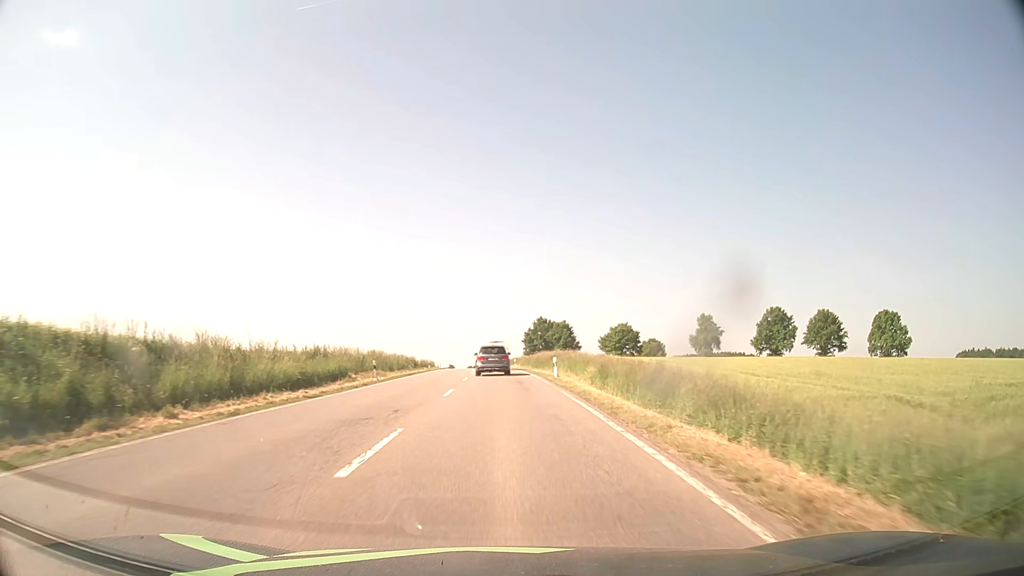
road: secondary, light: Day
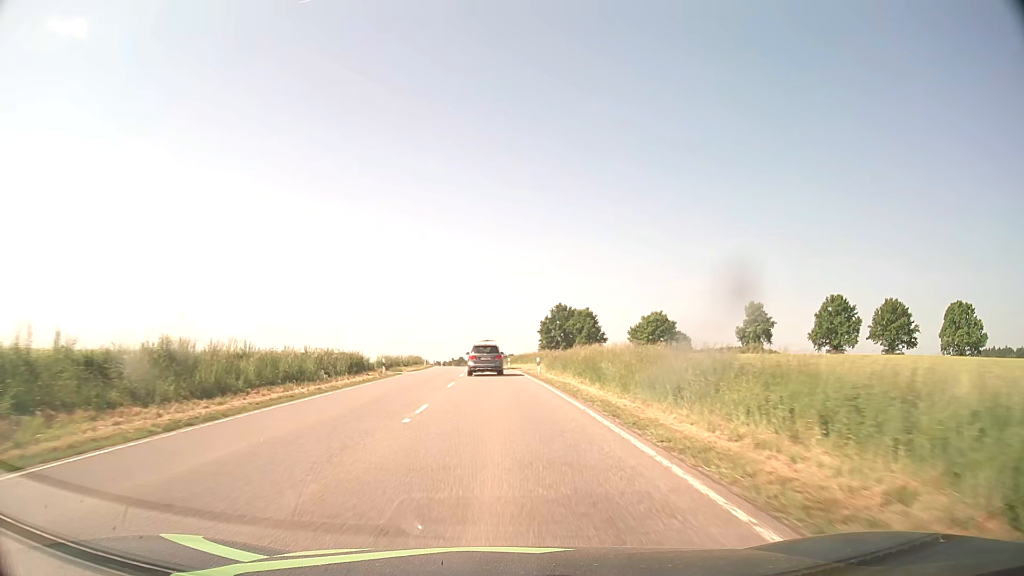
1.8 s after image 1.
(-0.1, +31.8) m; -1°
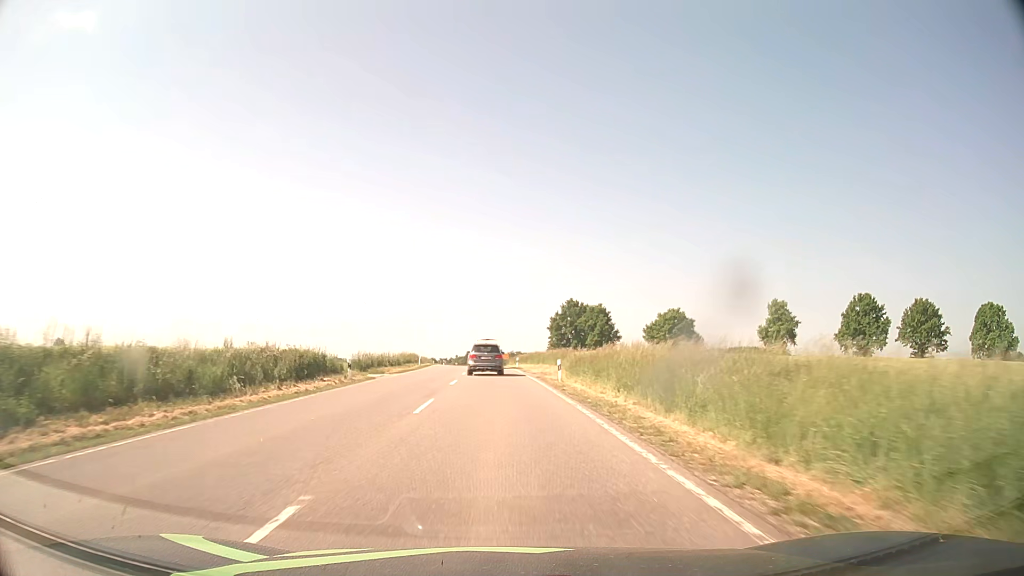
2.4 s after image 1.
(-0.1, +10.5) m; -1°
(0, +10) (0, +20) (0, +30) (-1, +40) (-1, +50) (-1, +60) (-2, +70) (-2, +80) (-3, +90) (-3, +100) m
